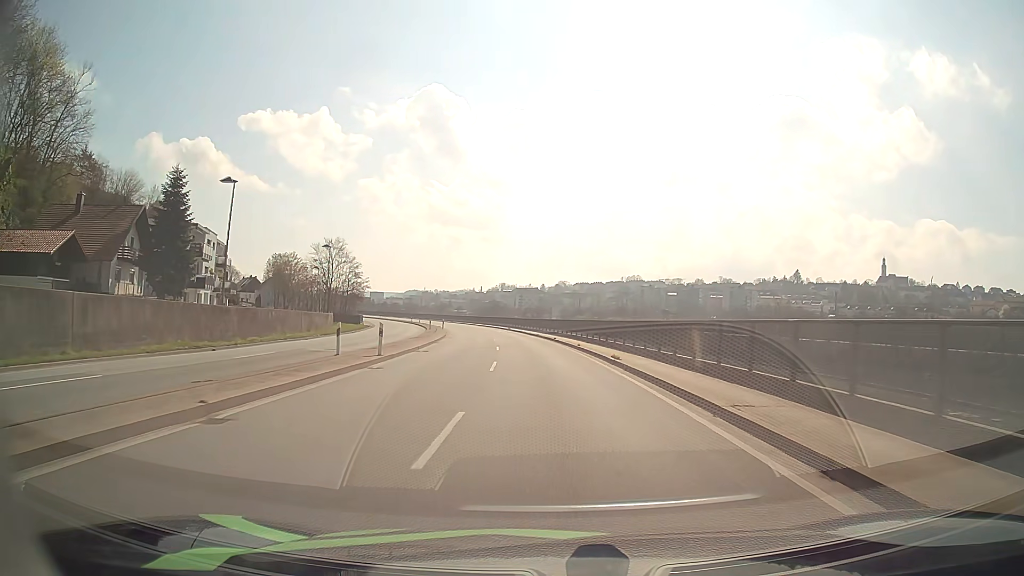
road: primary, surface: asphalt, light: Day
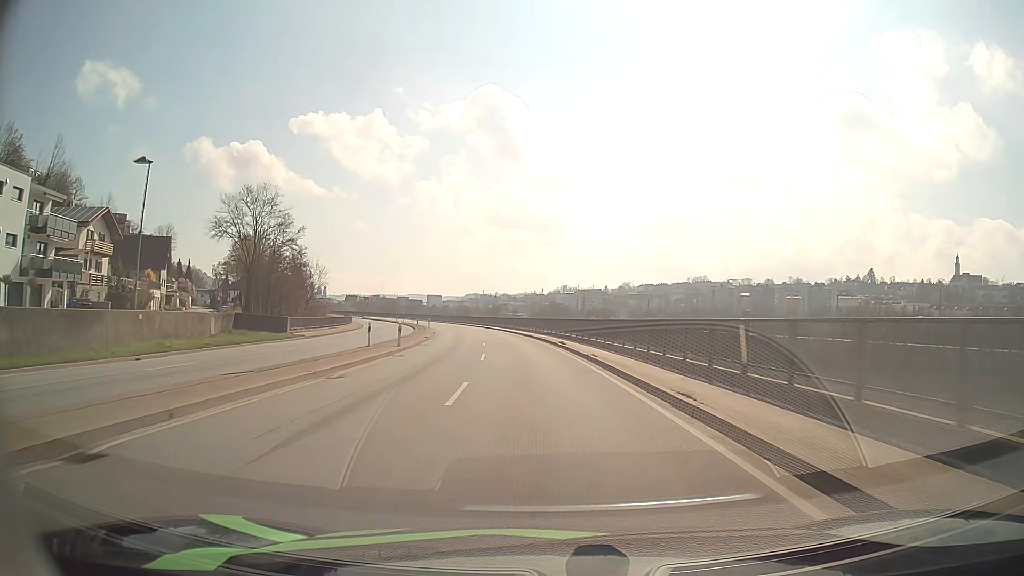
(-1.8, +43.4) m; -5°
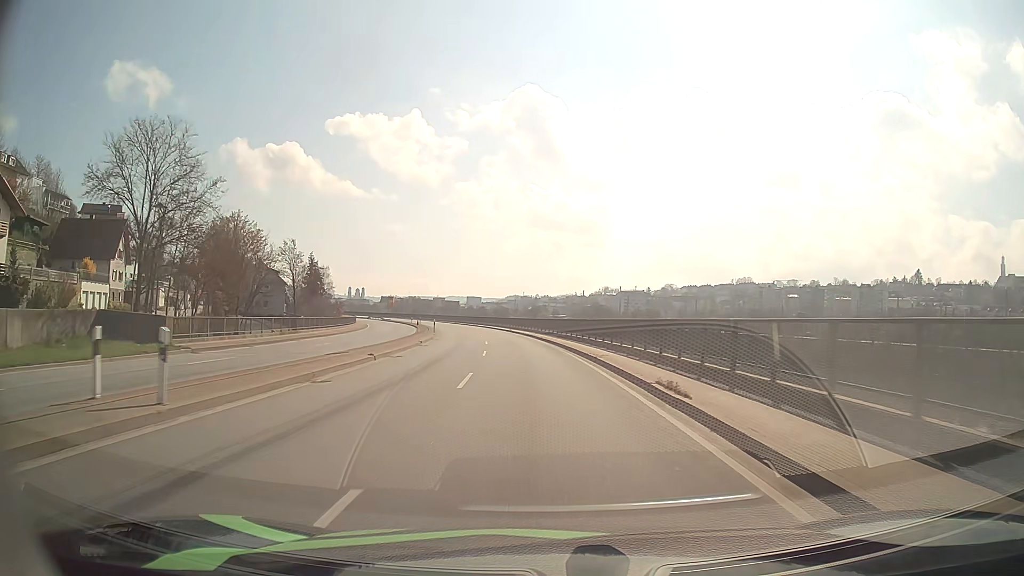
(-0.7, +21.7) m; -4°
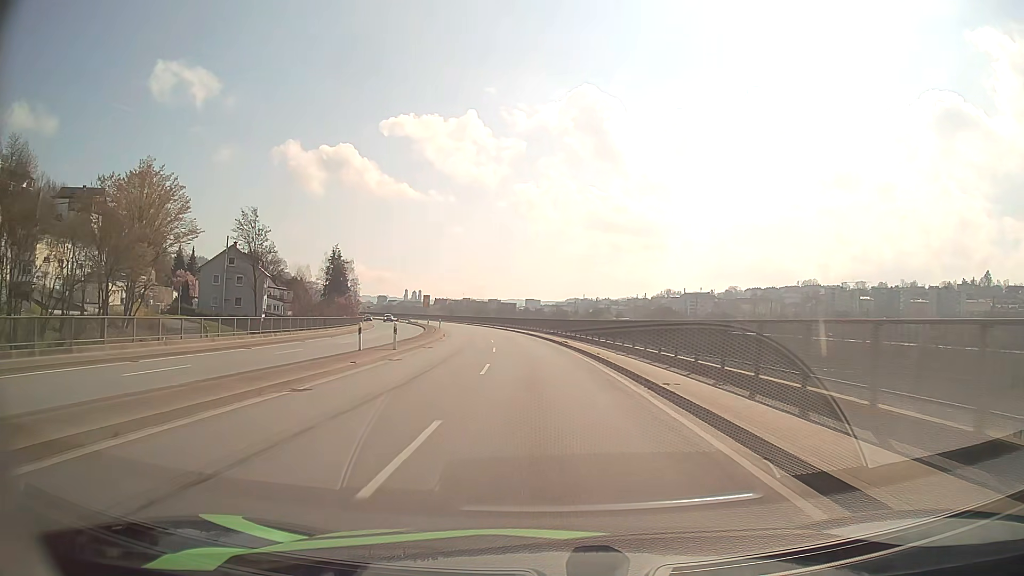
(-1.4, +32.3) m; -5°
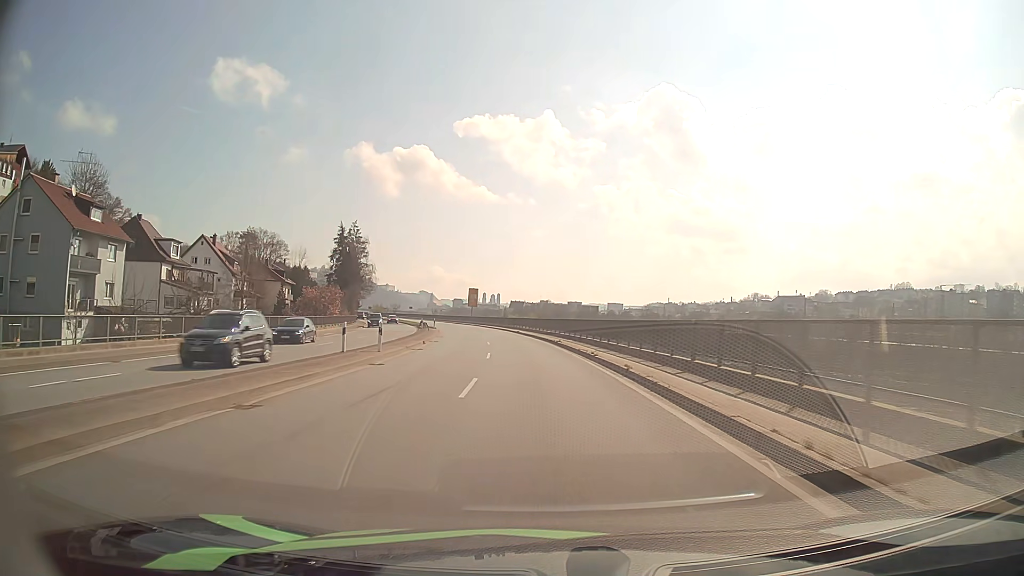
(-3.2, +53.5) m; -7°
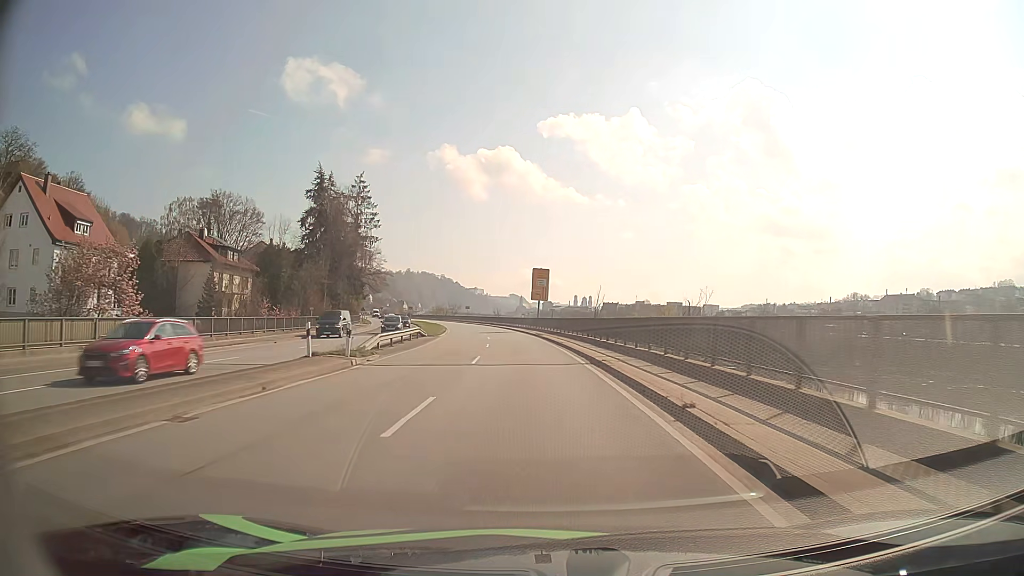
(-3.1, +52.2) m; -7°
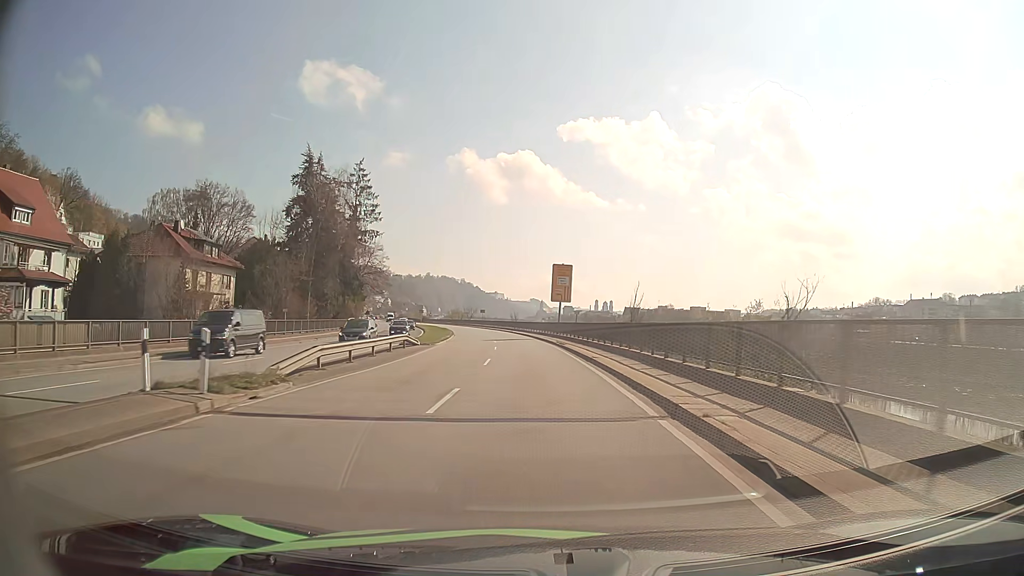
(-0.2, +10.3) m; -2°
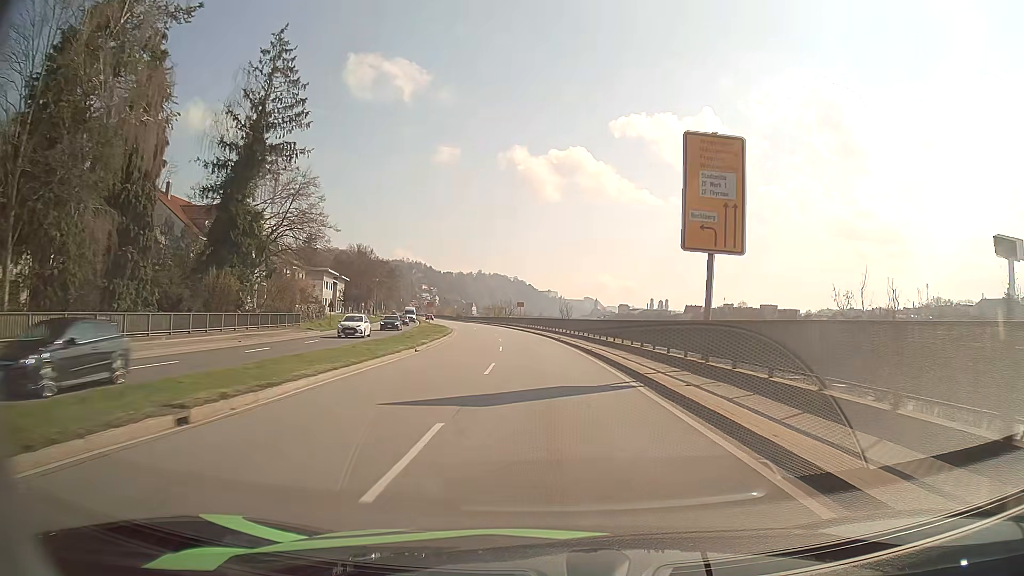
(-1.7, +40.9) m; -5°
(0, +10) (0, +20) (-1, +30) (-1, +40) (-2, +50) (-3, +60) (-4, +70) (-6, +80) (-7, +90) (-9, +99) m
